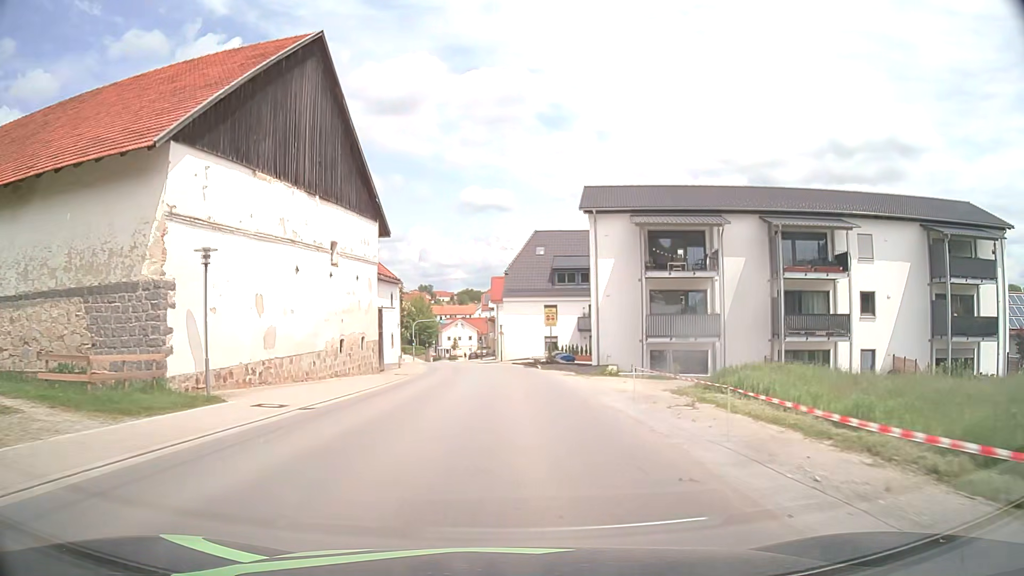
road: tertiary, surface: asphalt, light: Day
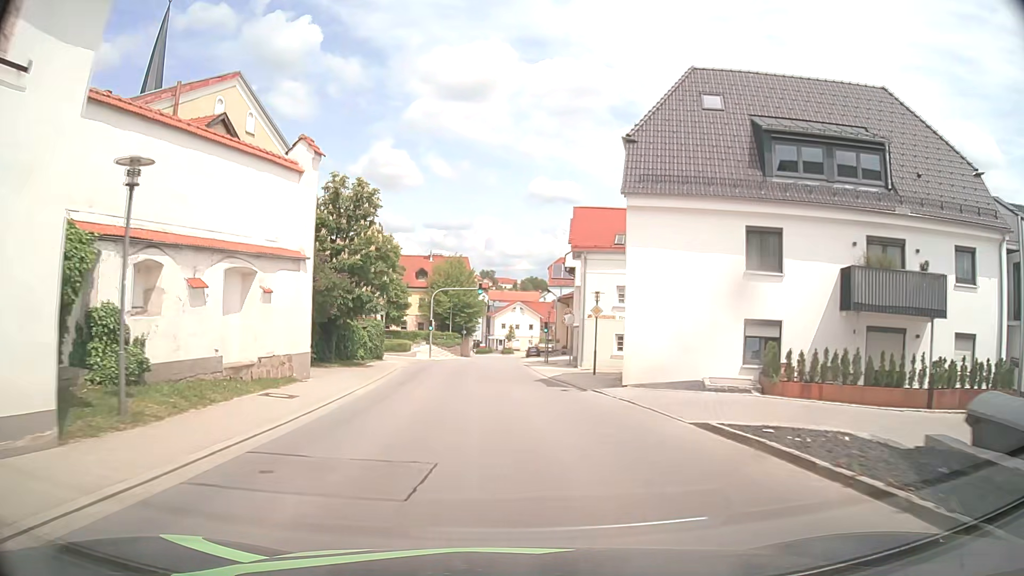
(-1.3, +39.0) m; -5°
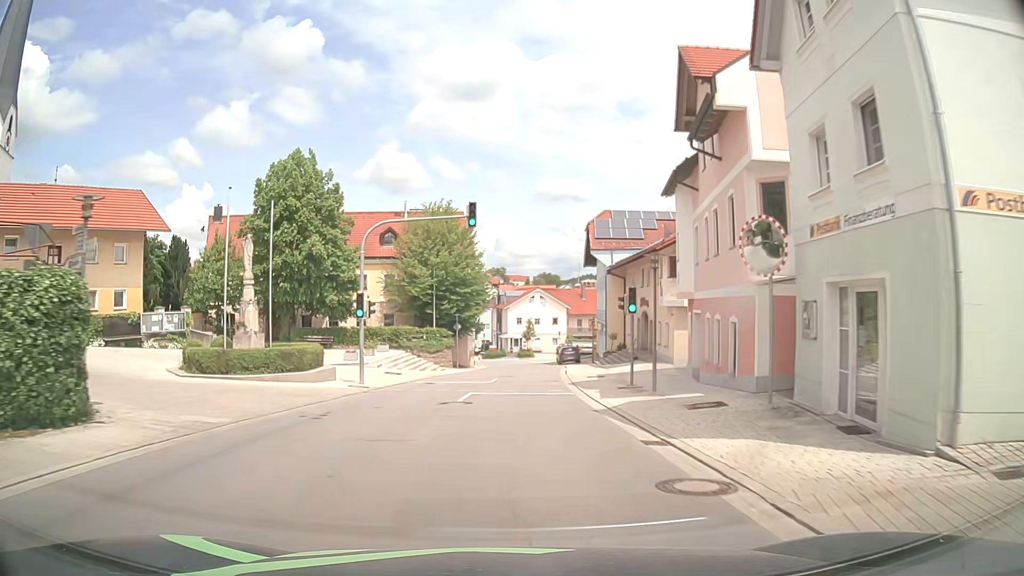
(-0.5, +31.3) m; 0°
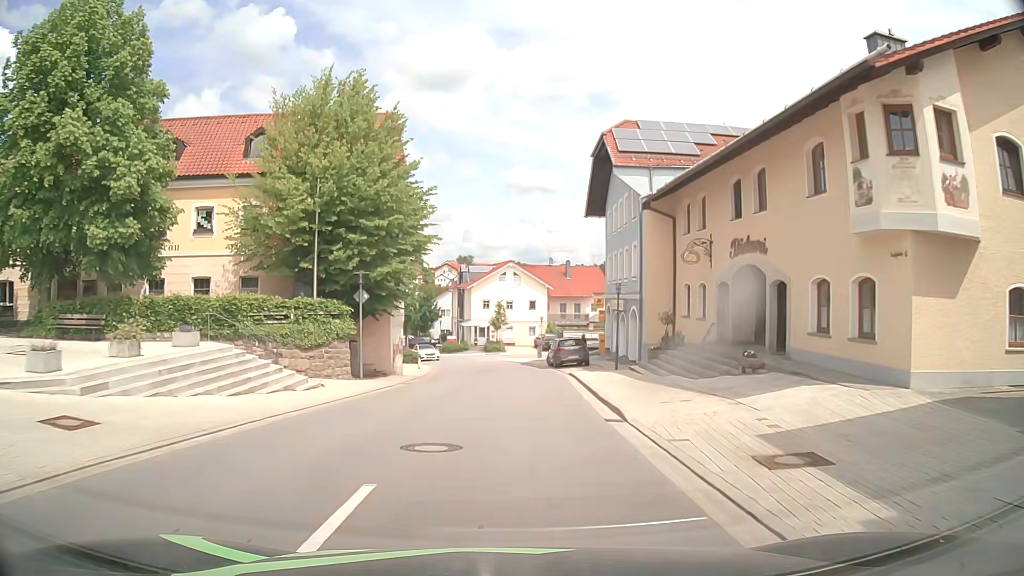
(+0.1, +23.3) m; +2°
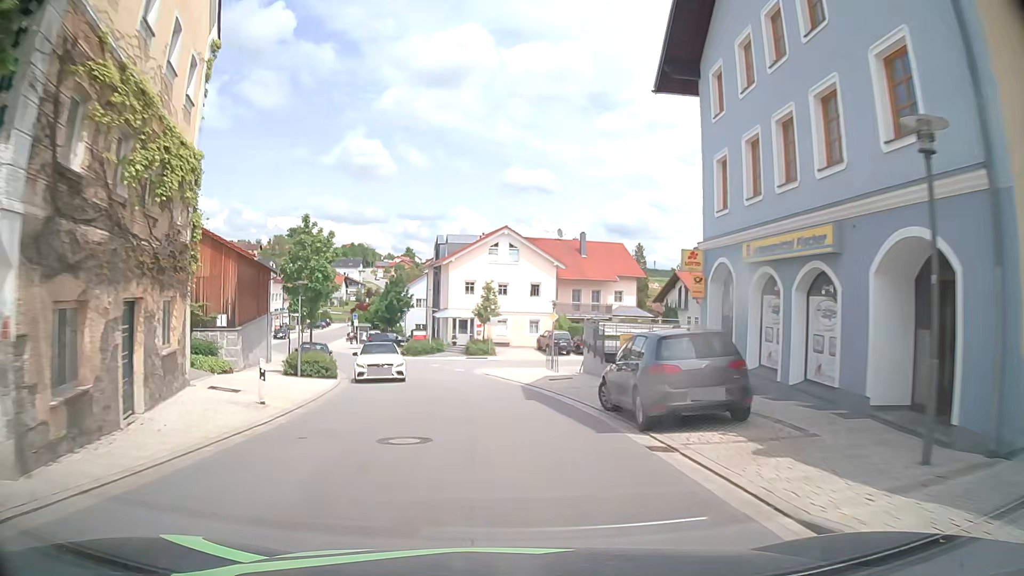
(+0.4, +23.2) m; +1°
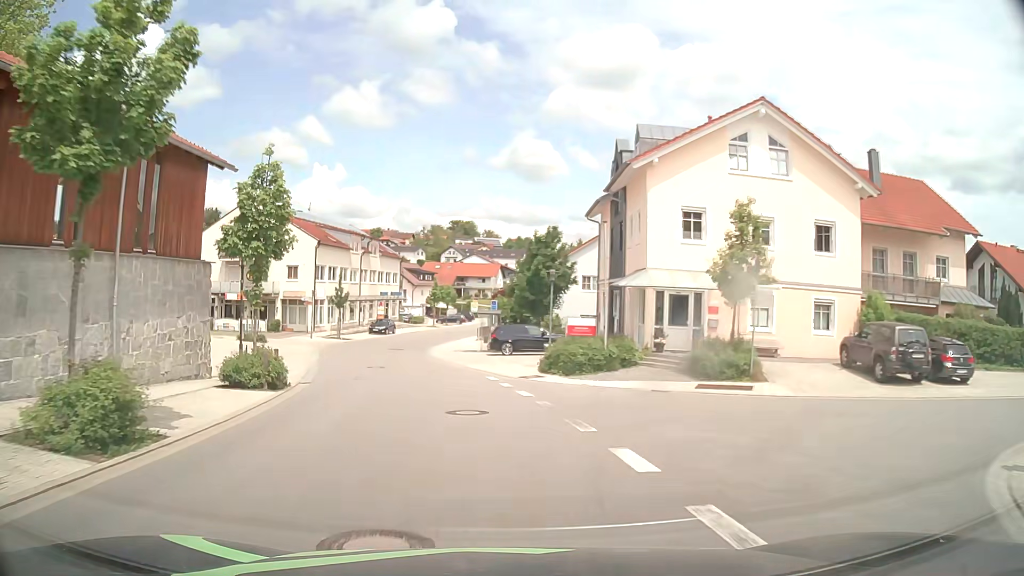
(-2.8, +30.8) m; -14°
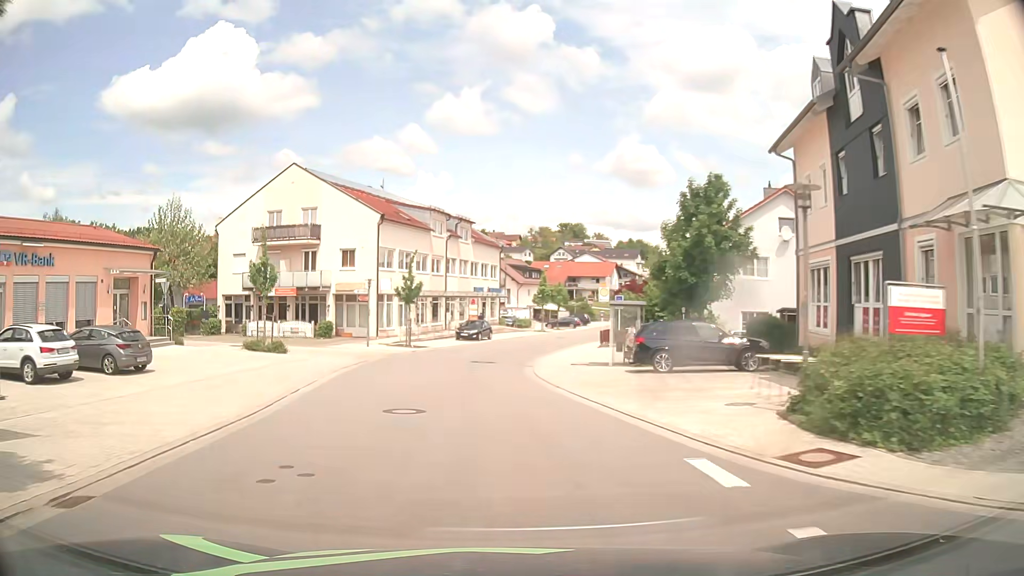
(-1.3, +15.4) m; -9°
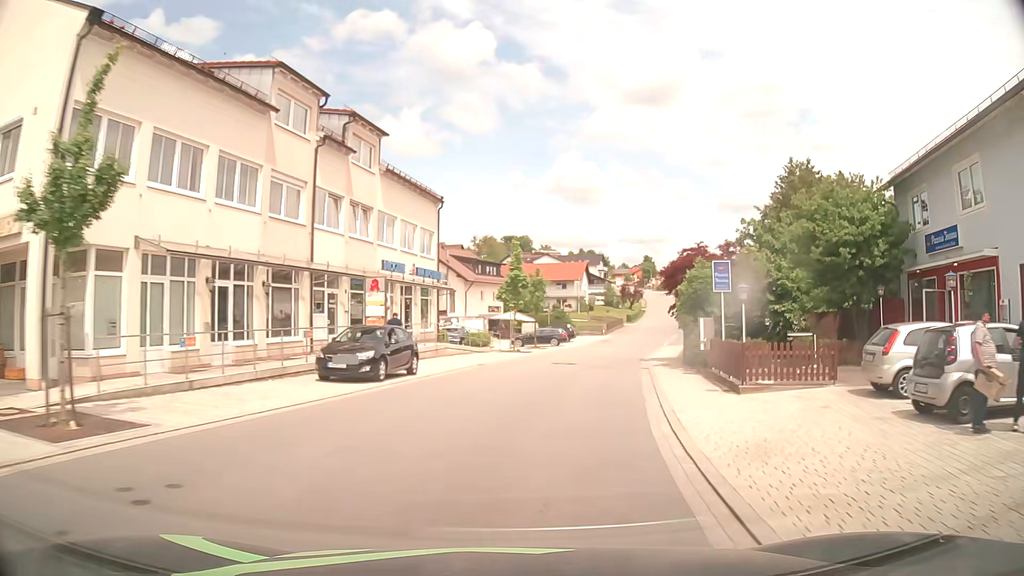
(-0.8, +30.9) m; +3°
(+1, +10) (+2, +20) (+4, +30) (+7, +39) (+10, +49) (+12, +59) (+15, +68) (+18, +78) (+21, +87) (+24, +97) m
